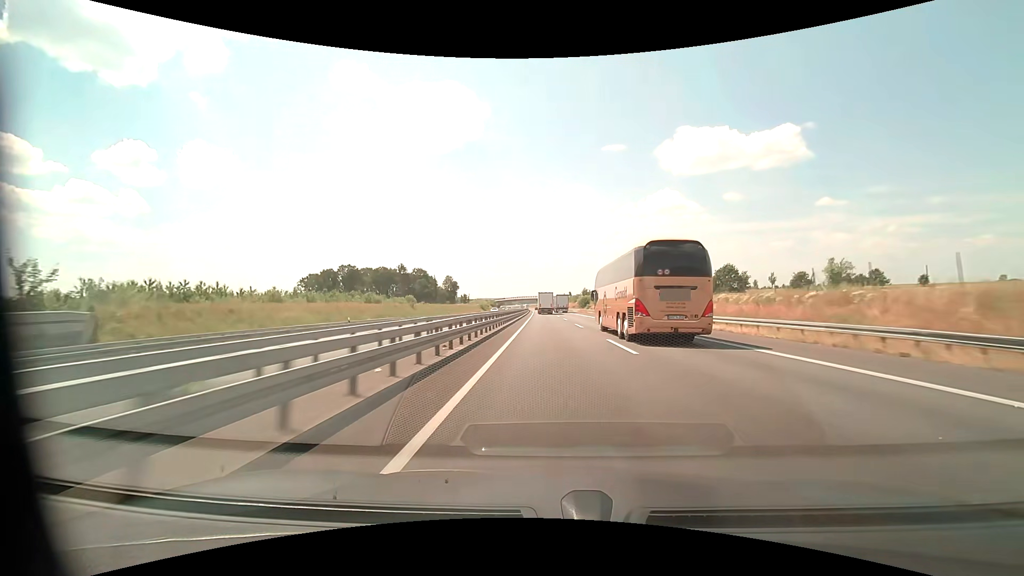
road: motorway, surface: asphalt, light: Day
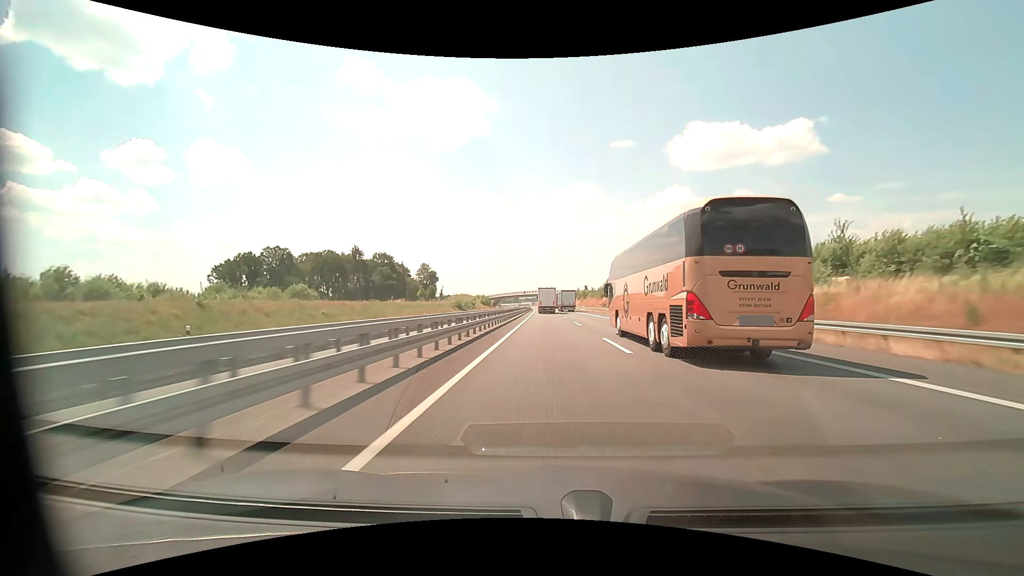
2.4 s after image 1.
(-0.4, +73.1) m; -1°
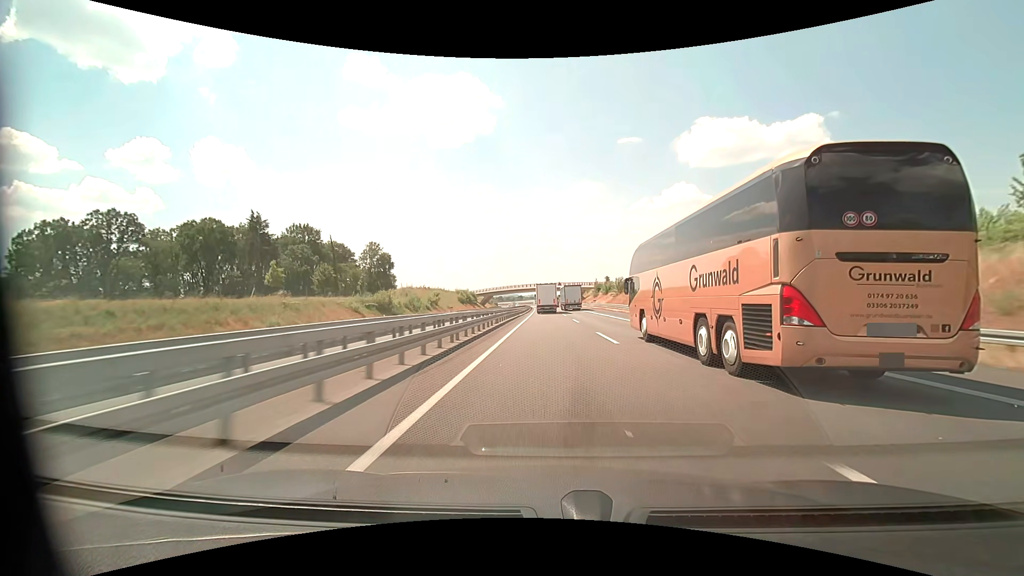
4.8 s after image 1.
(-0.4, +69.7) m; -1°
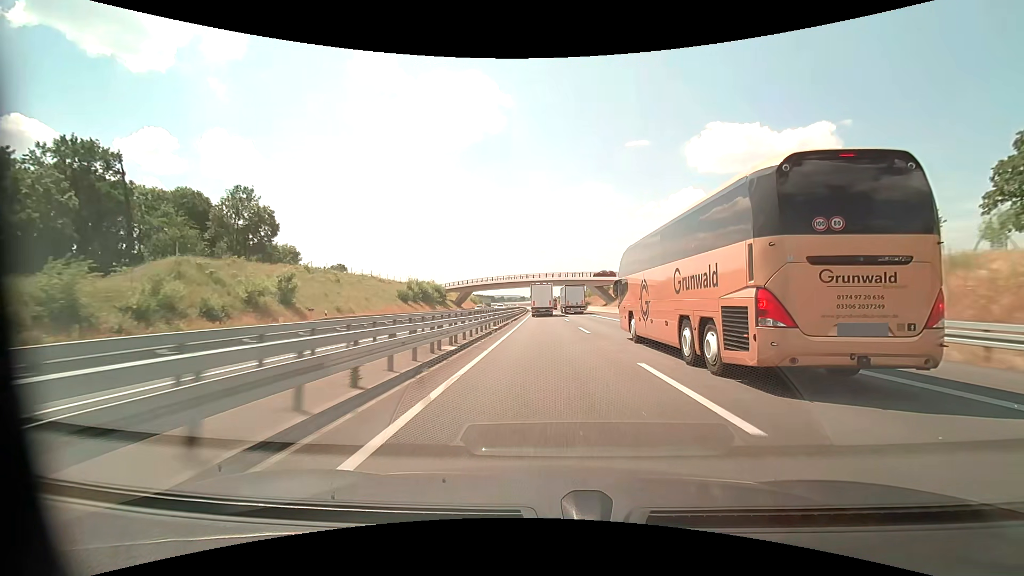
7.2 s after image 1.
(-0.3, +65.4) m; 0°
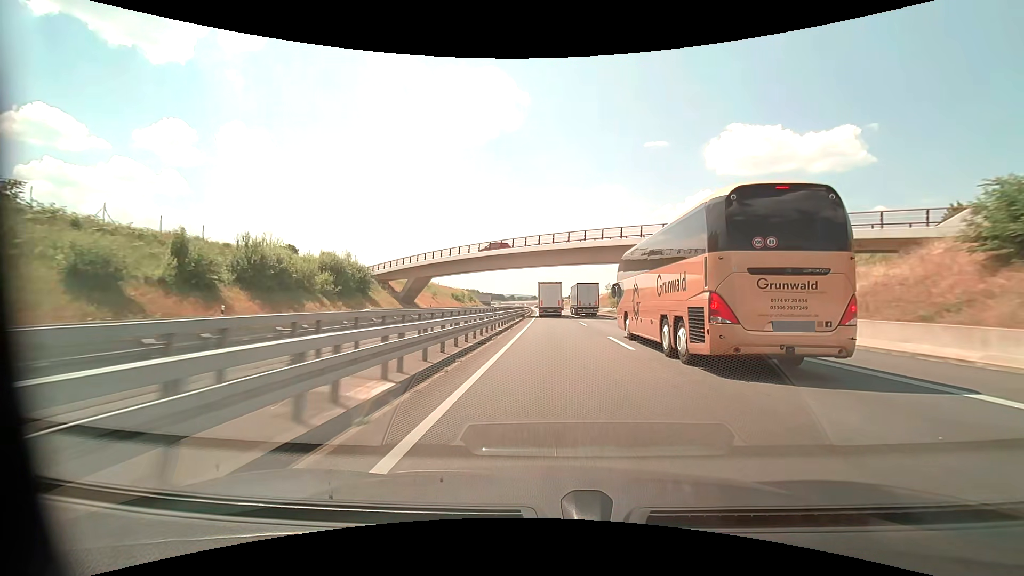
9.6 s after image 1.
(-0.7, +62.8) m; -1°
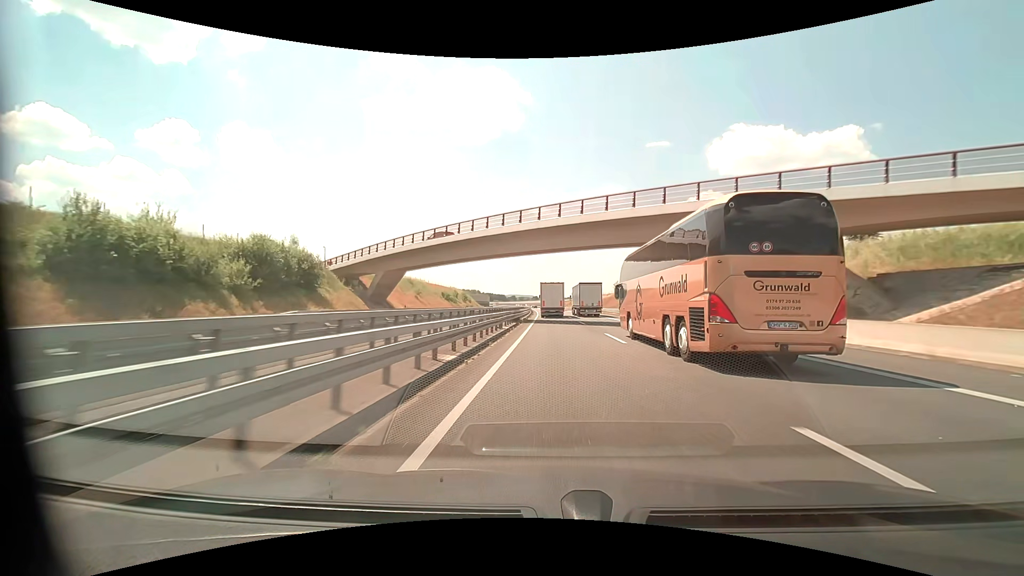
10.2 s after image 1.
(-0.1, +15.4) m; 0°
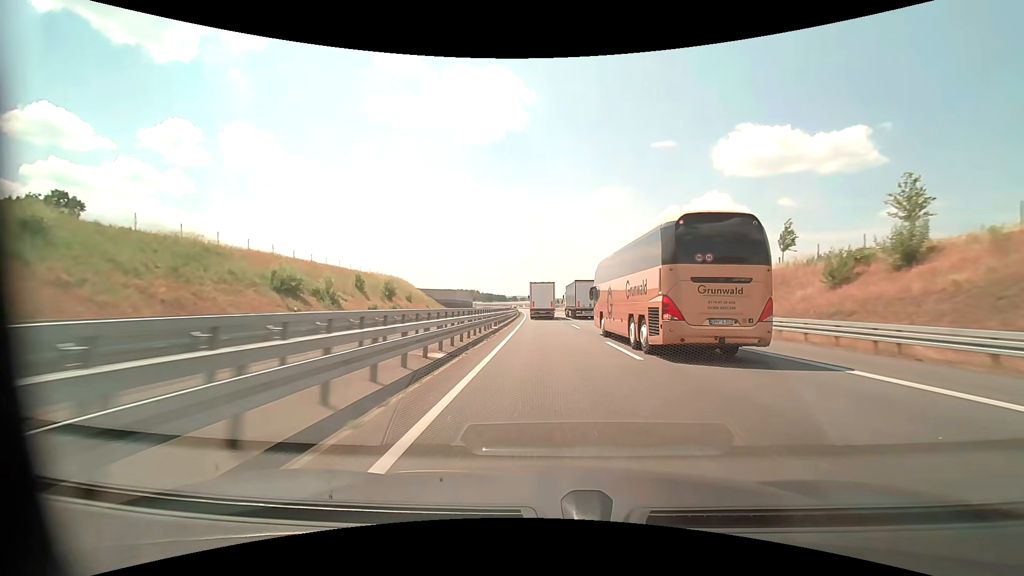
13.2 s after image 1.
(+0.5, +78.1) m; 0°
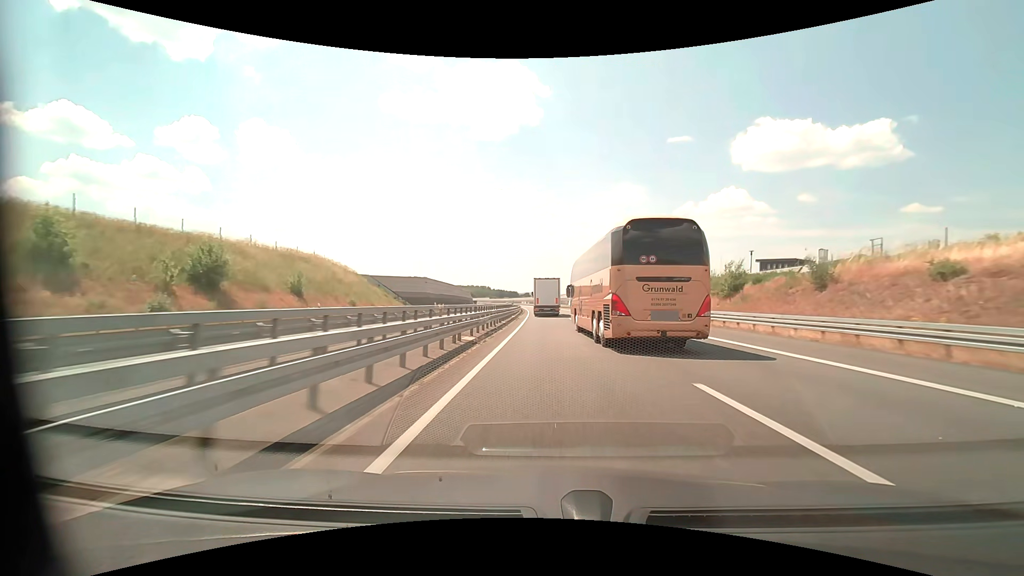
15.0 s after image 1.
(-0.6, +46.5) m; -1°
(0, +10) (0, +20) (0, +30) (0, +40) (0, +50) (0, +60) (-1, +70) (-1, +80) (-1, +90) (-1, +100) m
